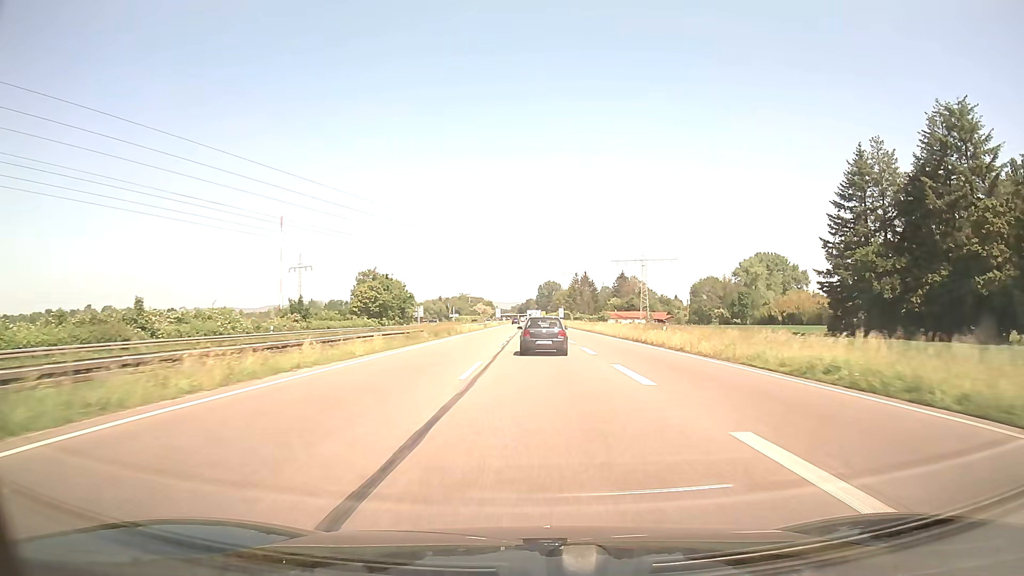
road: trunk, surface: asphalt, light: Day
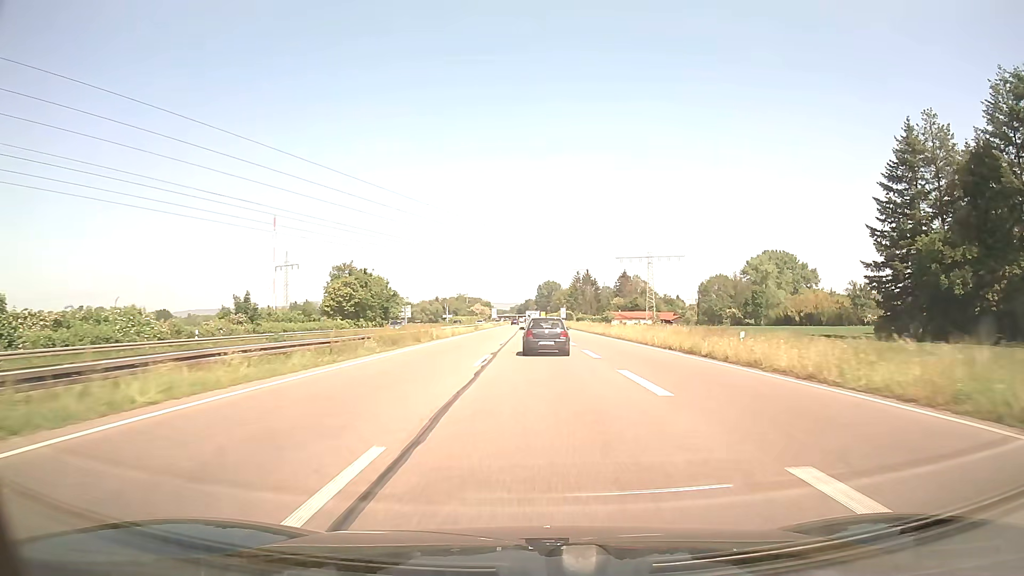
(0.0, +14.0) m; 0°
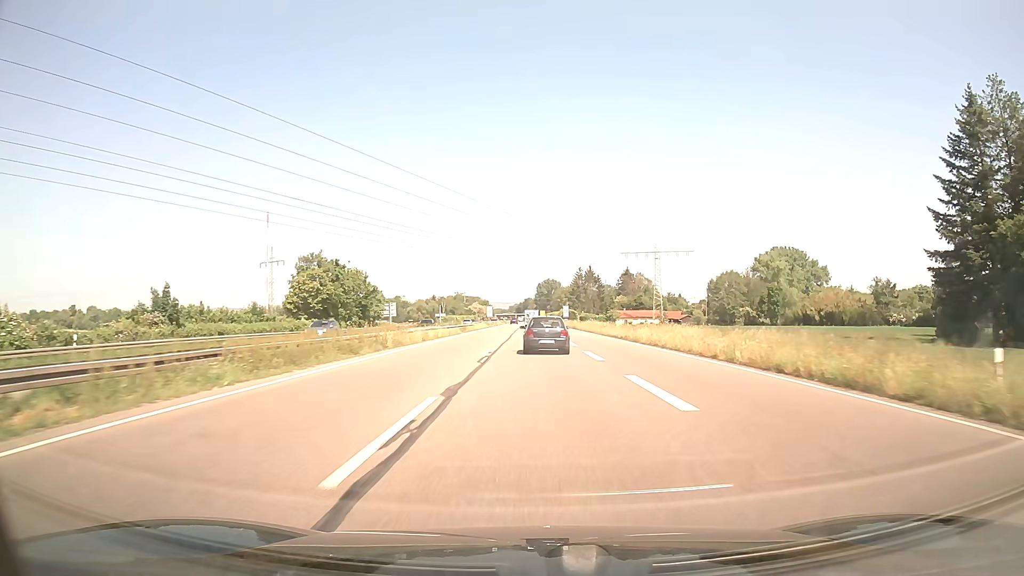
(0.0, +14.0) m; 0°
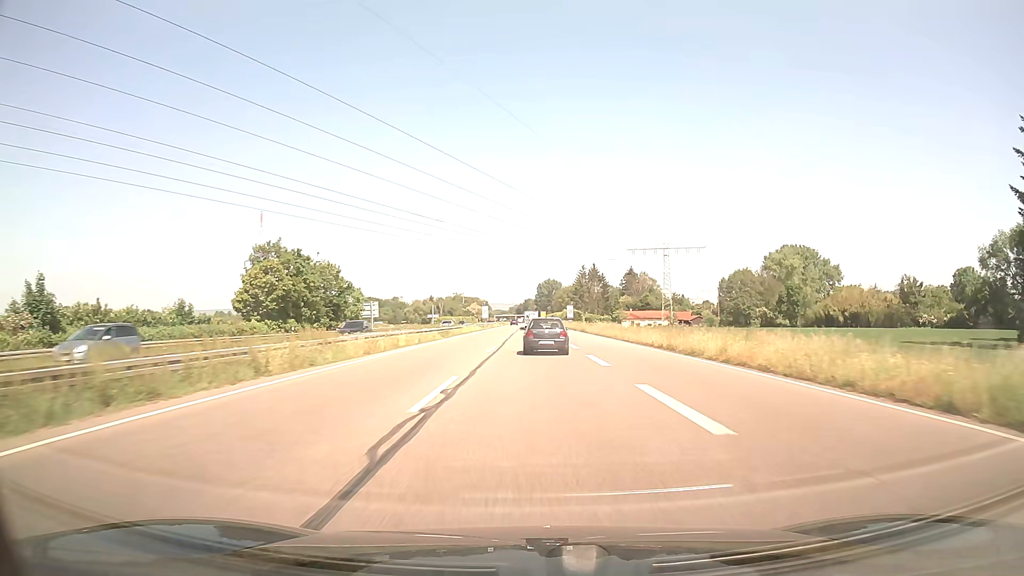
(0.0, +14.0) m; 0°
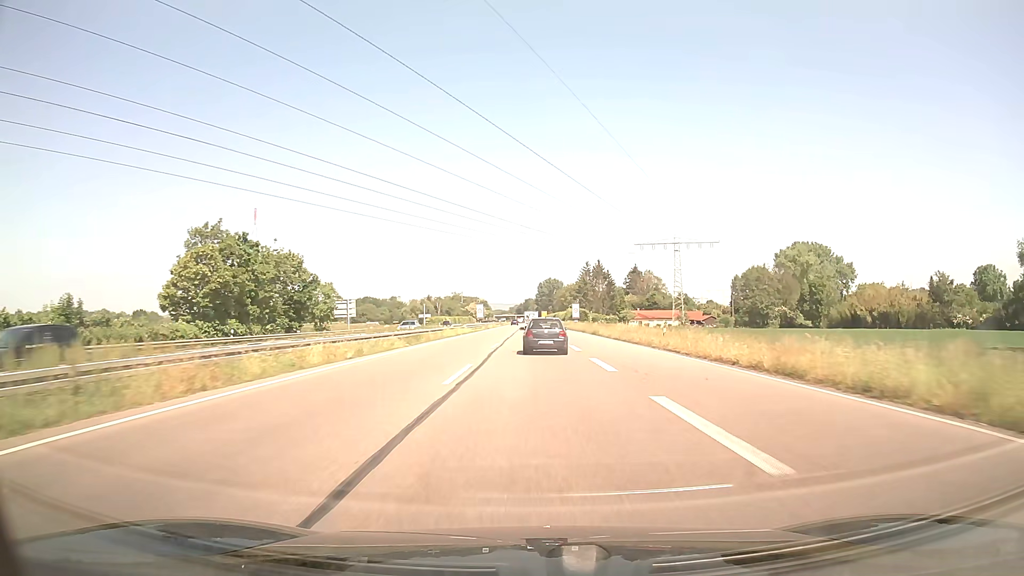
(0.0, +14.0) m; 0°
